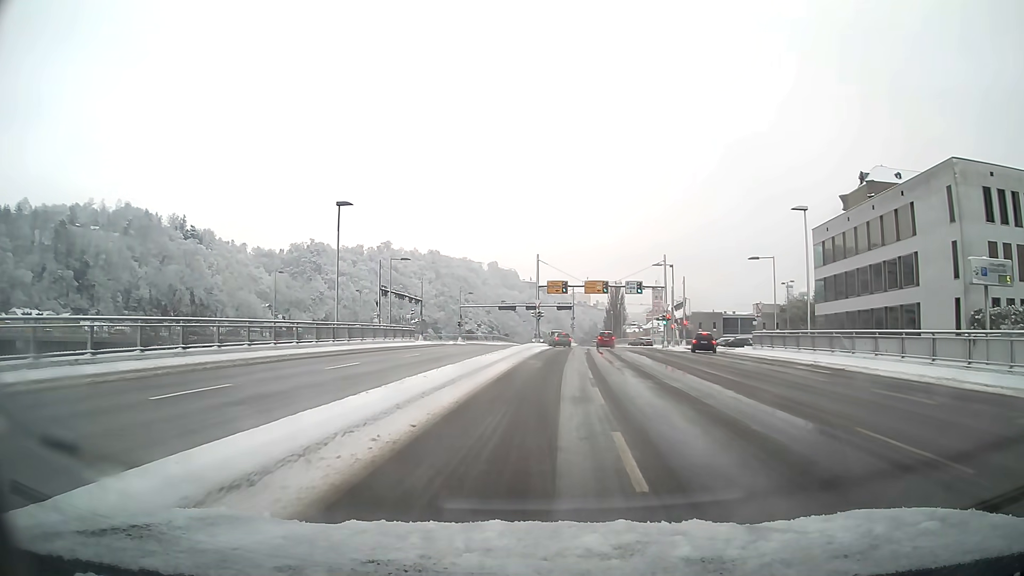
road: primary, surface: asphalt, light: Day
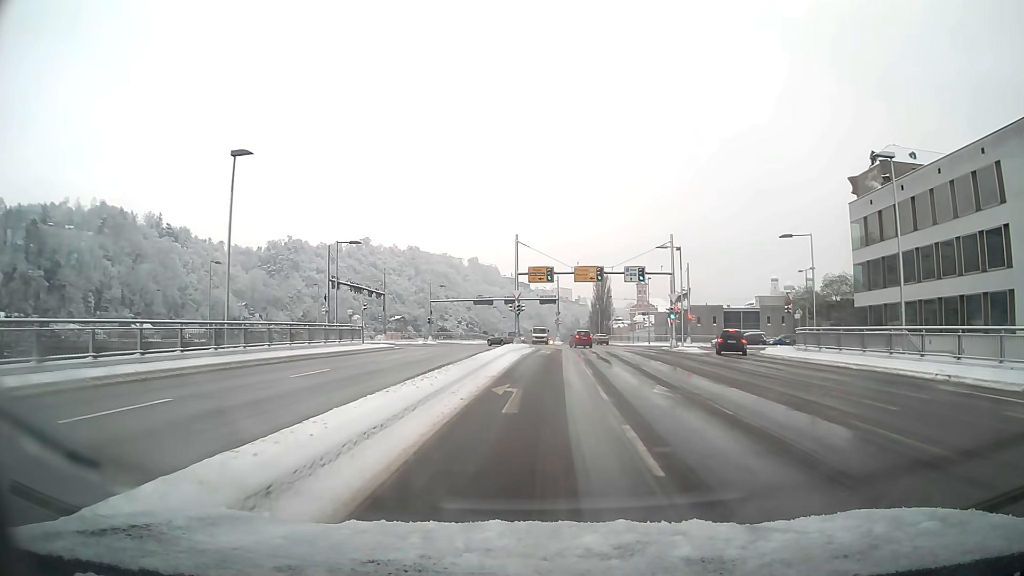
(+0.2, +11.6) m; +2°
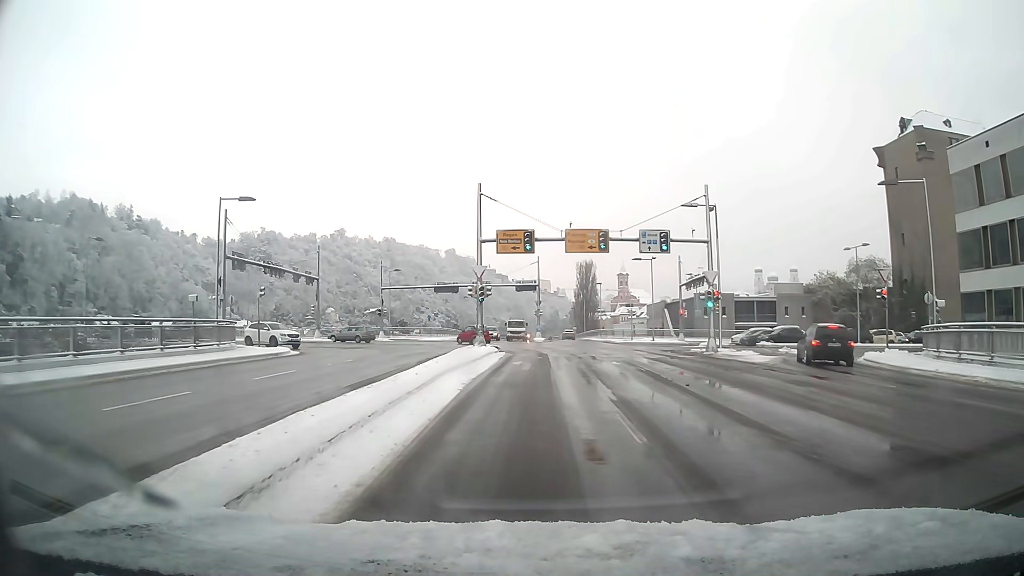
(+0.2, +16.7) m; +1°
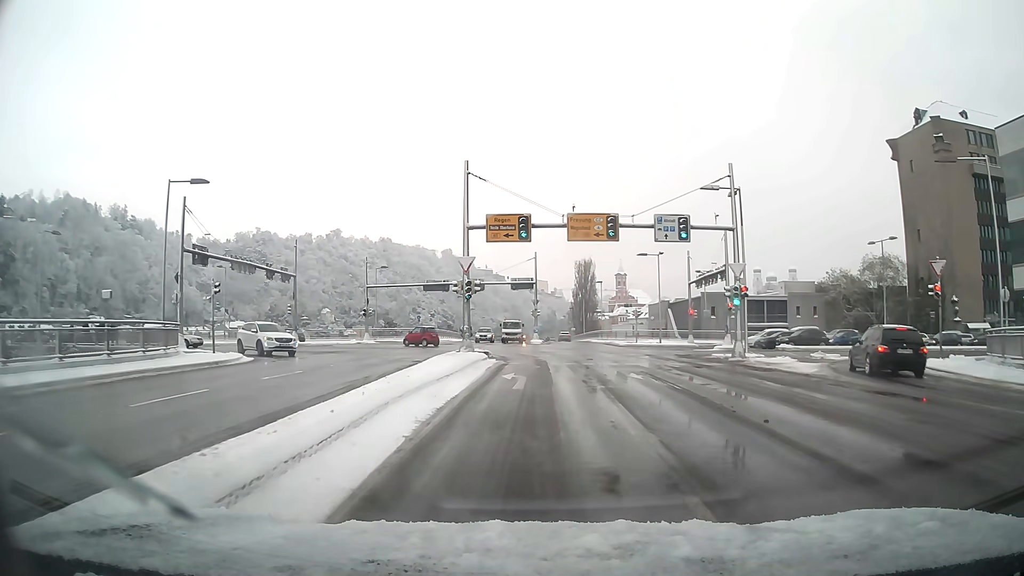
(0.0, +5.2) m; 0°
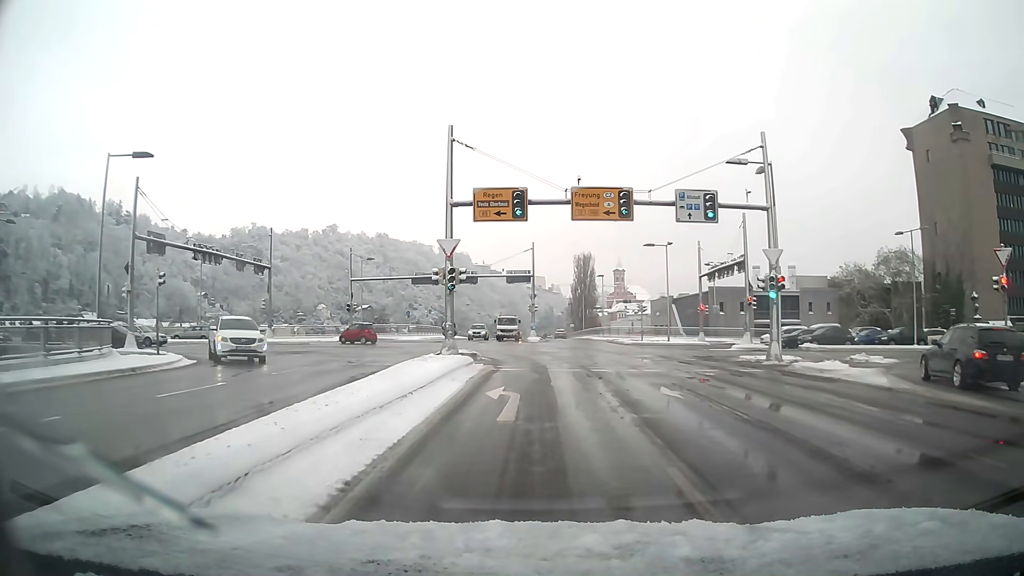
(0.0, +4.9) m; 0°
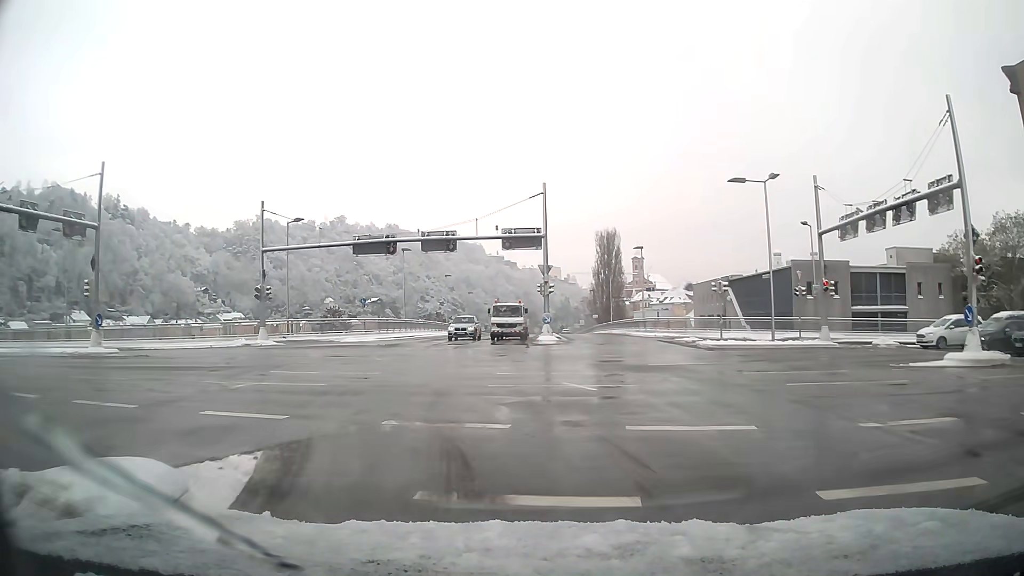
(0.0, +23.0) m; -2°
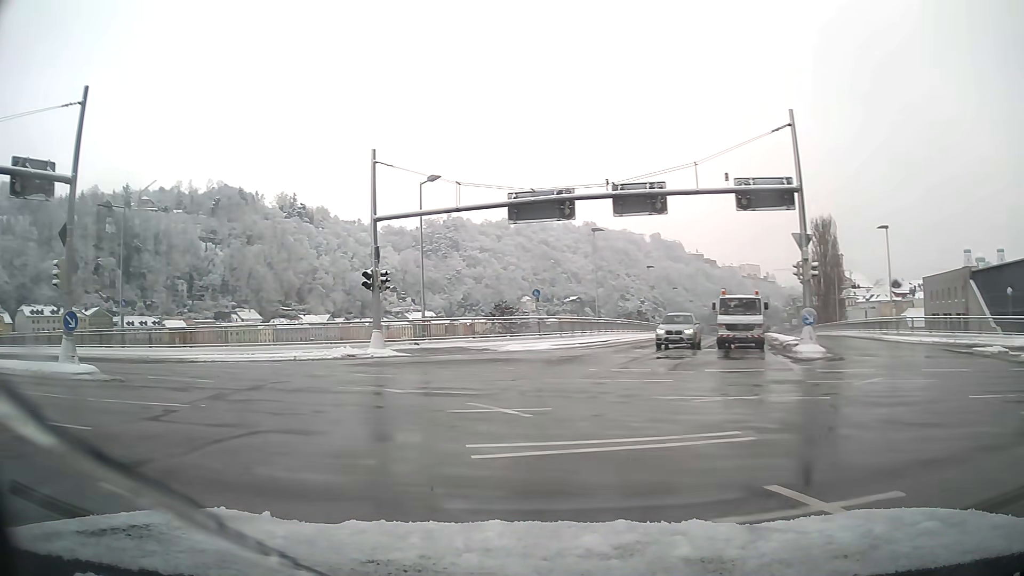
(-2.1, +13.2) m; -21°
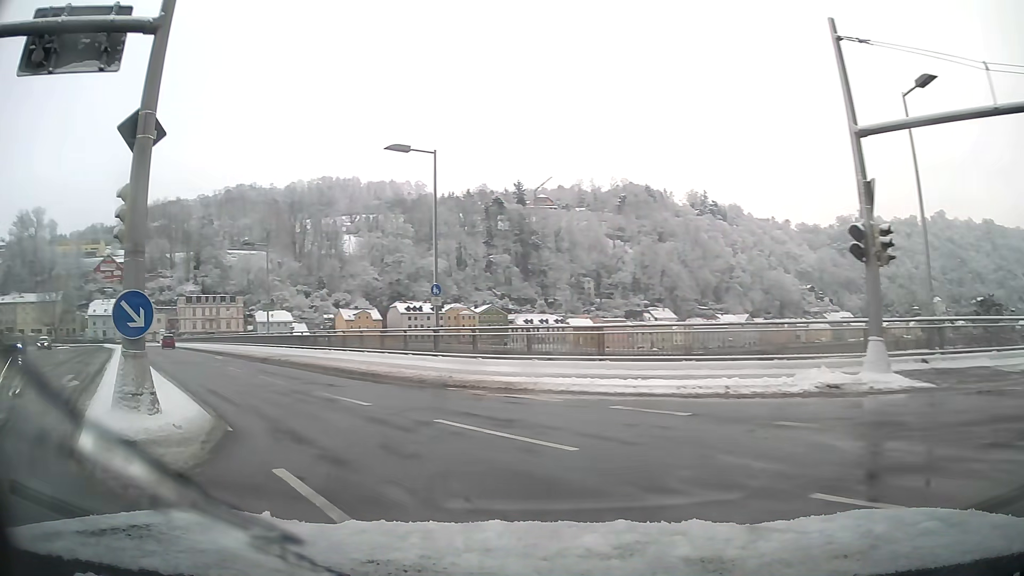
(-3.9, +12.3) m; -36°
